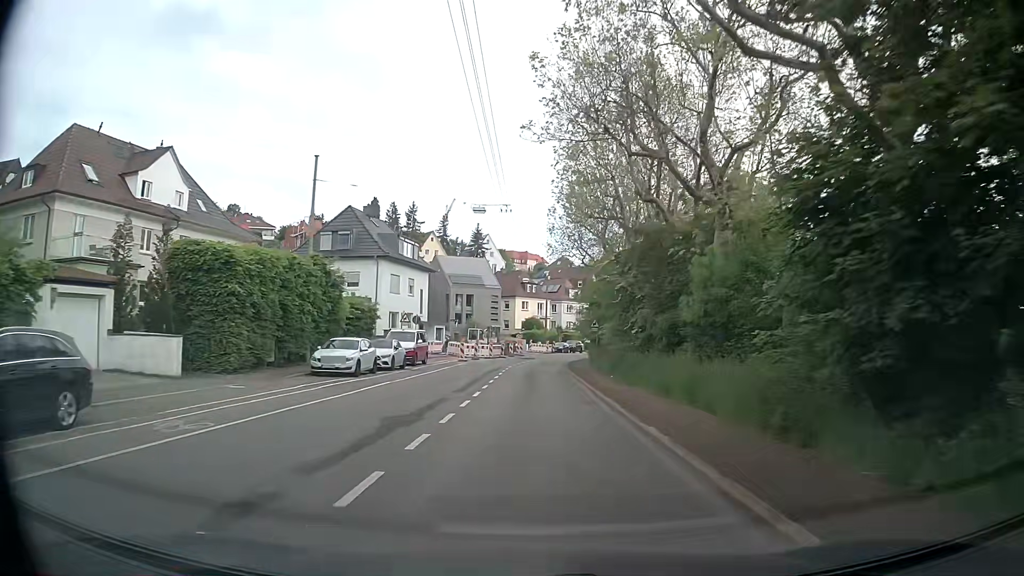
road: secondary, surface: asphalt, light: Day
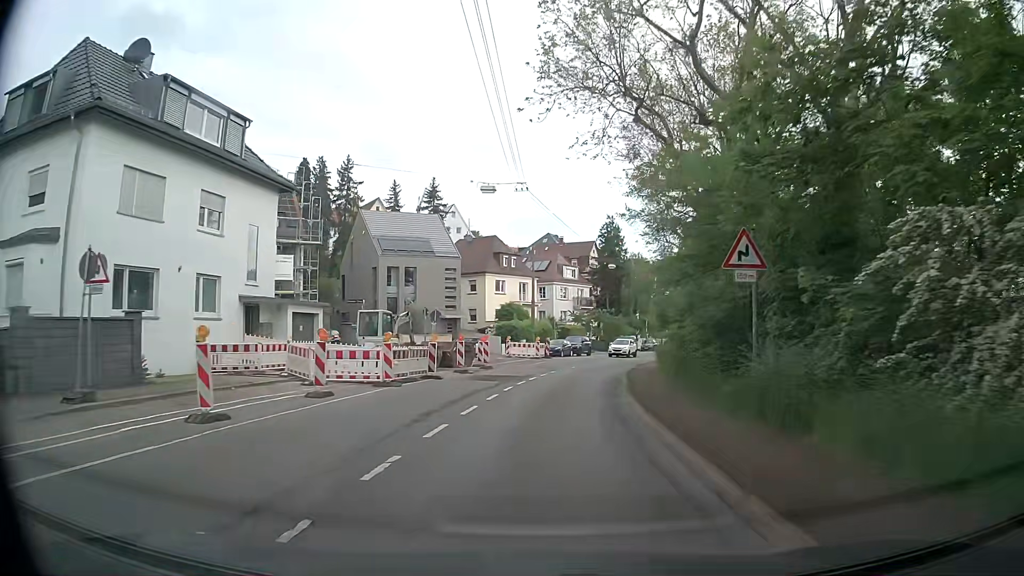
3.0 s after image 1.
(-0.2, +35.3) m; 0°
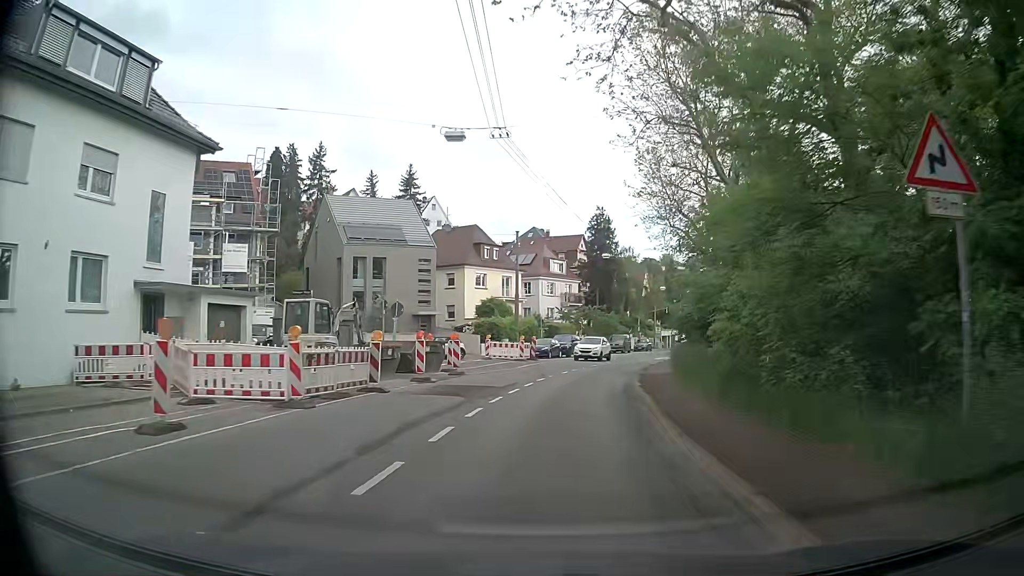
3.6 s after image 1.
(+0.1, +6.6) m; +2°
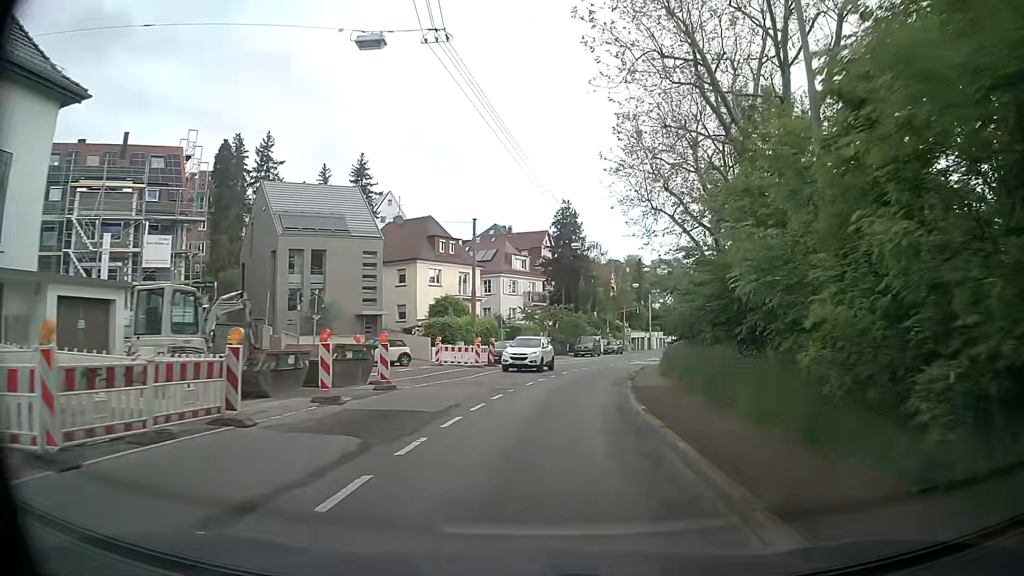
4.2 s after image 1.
(+0.2, +6.5) m; +2°
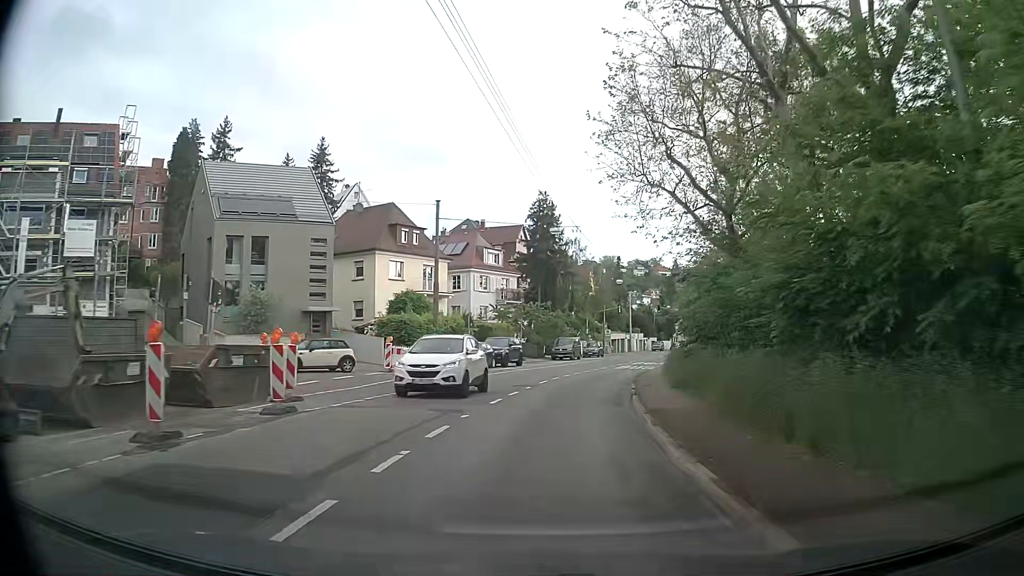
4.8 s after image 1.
(+0.2, +6.4) m; +2°
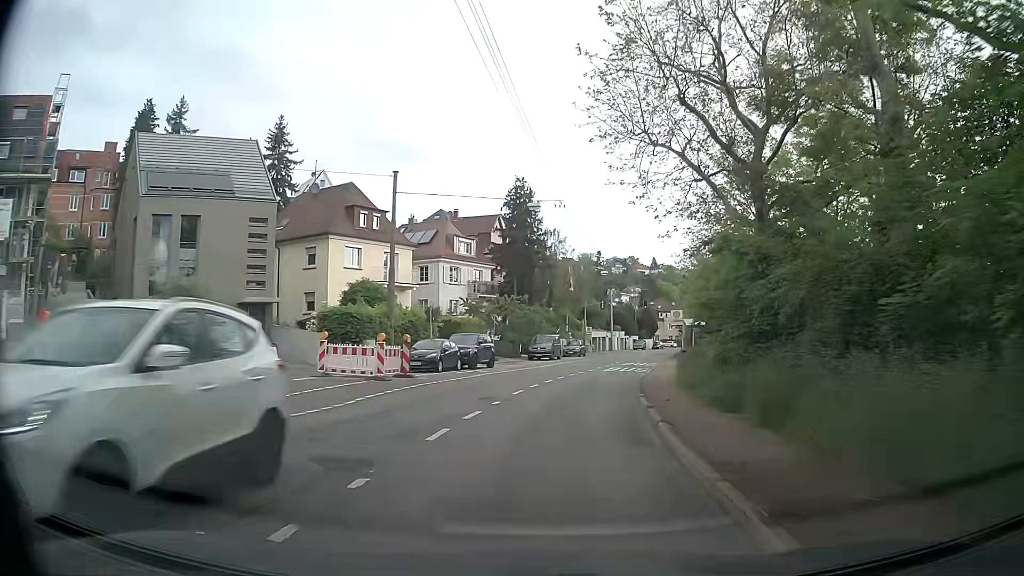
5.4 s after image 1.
(+0.2, +6.3) m; +3°
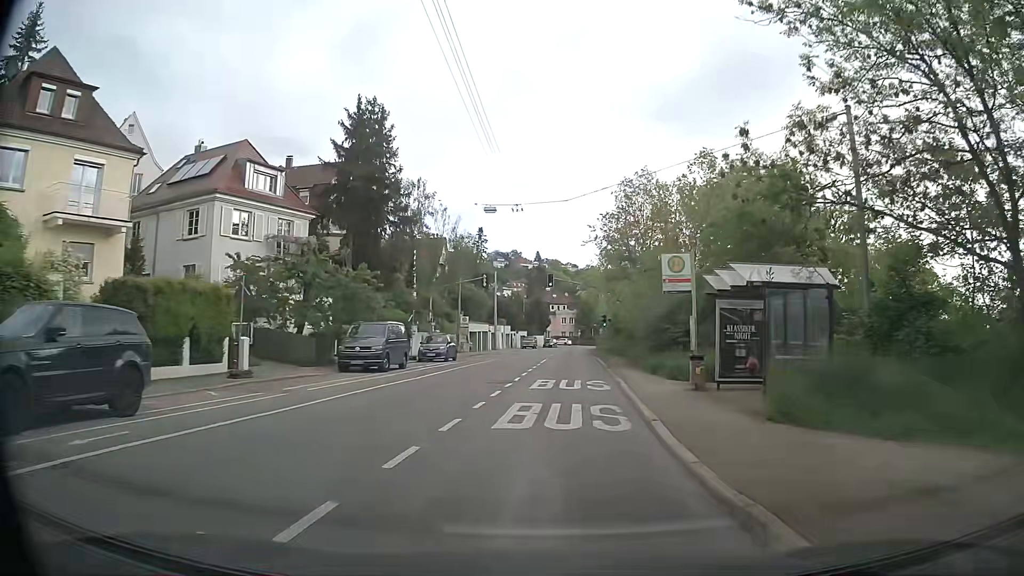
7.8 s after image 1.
(+2.3, +25.6) m; +10°
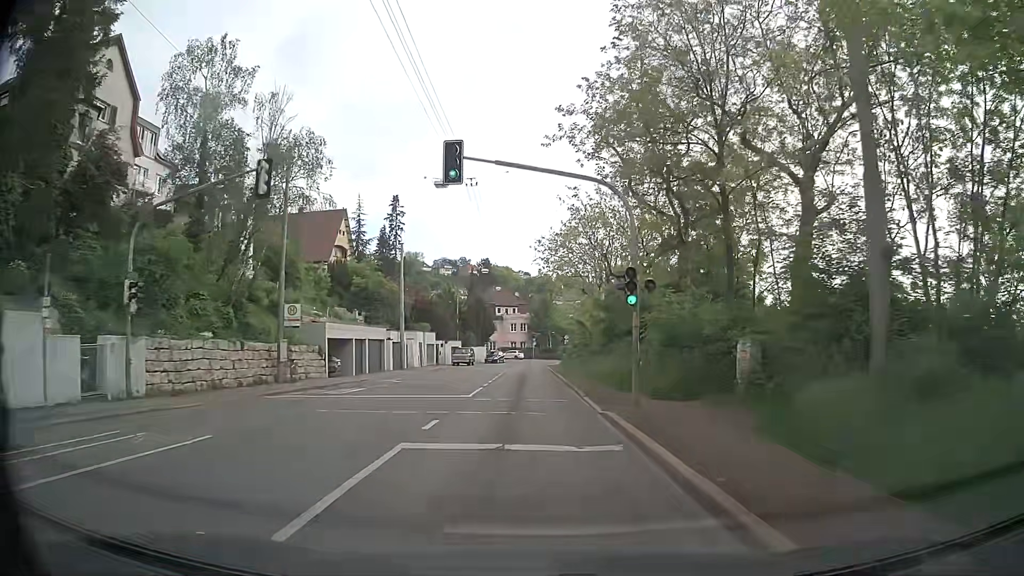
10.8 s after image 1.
(+1.9, +33.6) m; +4°
(0, +10) (0, +20) (0, +30) (0, +40) (0, +50) (0, +60) (0, +70) (+2, +80) (+6, +89) (+14, +95) m
